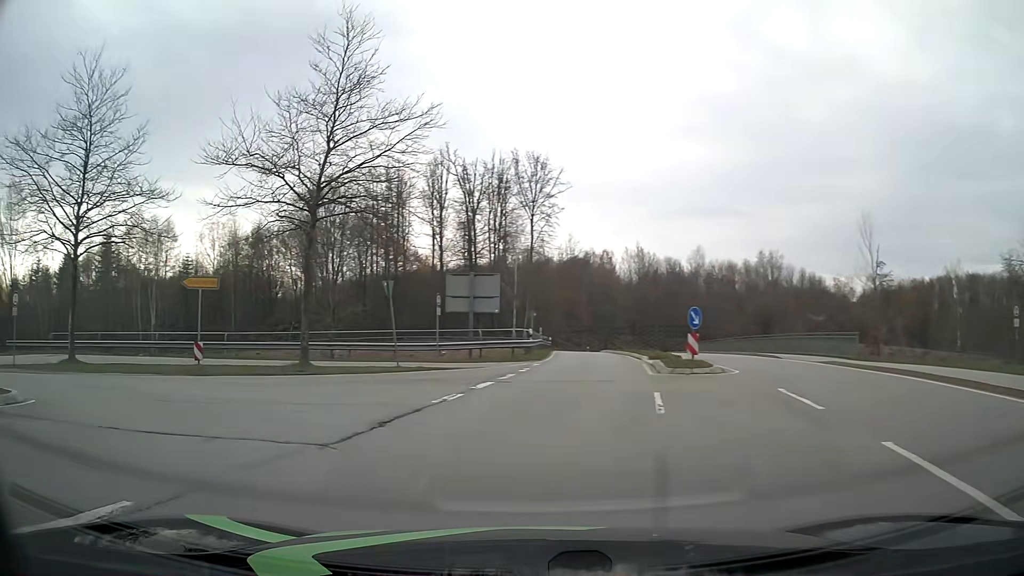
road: secondary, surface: asphalt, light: Day
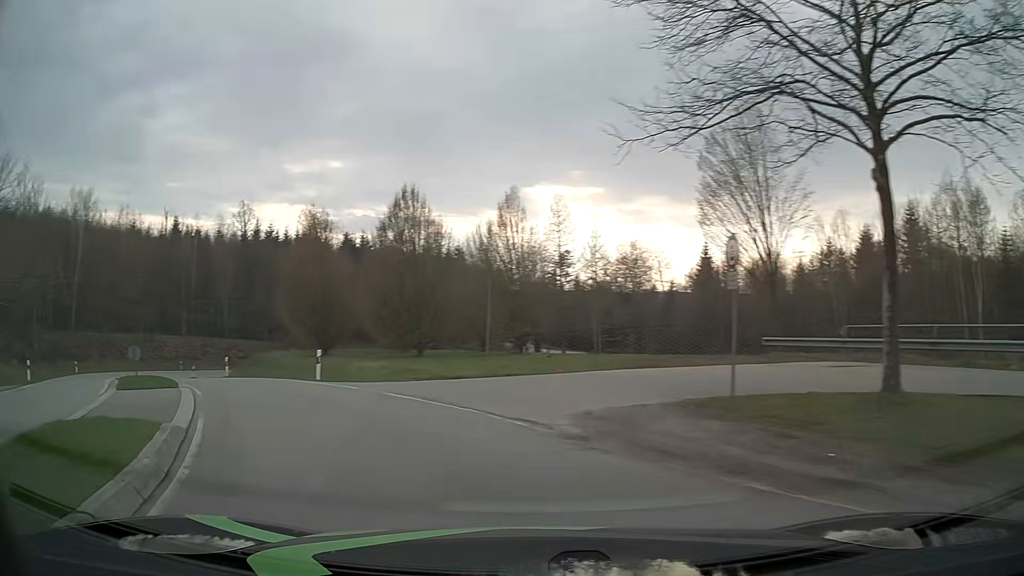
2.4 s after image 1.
(-8.8, +13.2) m; -70°
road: primary_link
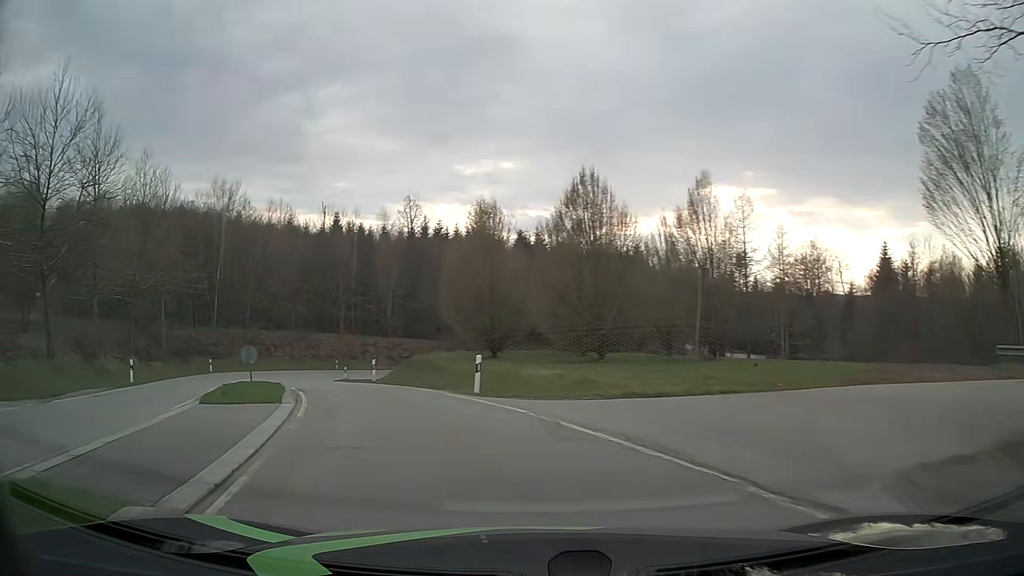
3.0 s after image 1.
(-0.7, +4.8) m; -14°
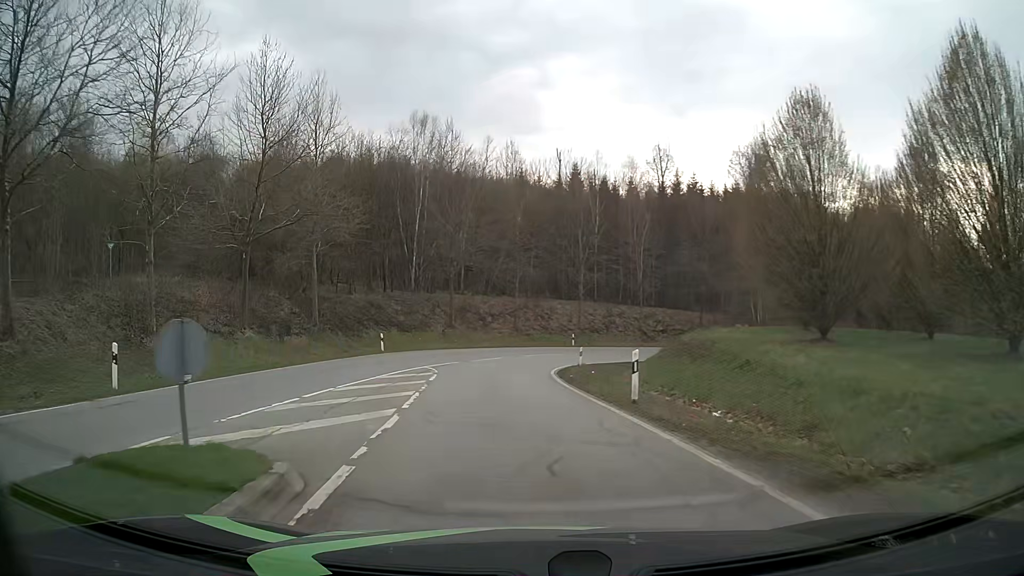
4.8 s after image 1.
(-4.1, +16.6) m; -22°
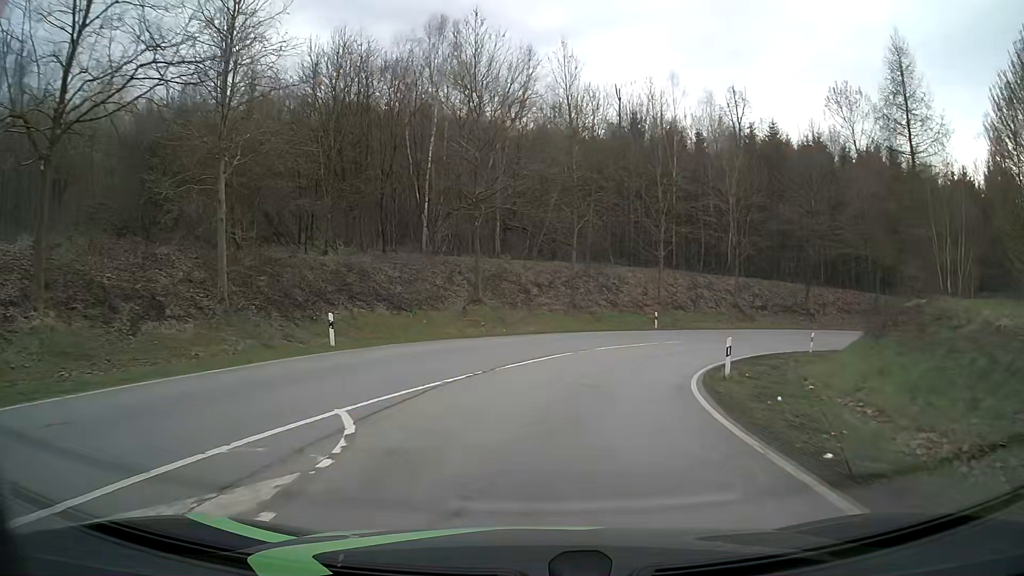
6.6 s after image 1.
(-1.2, +18.5) m; -4°
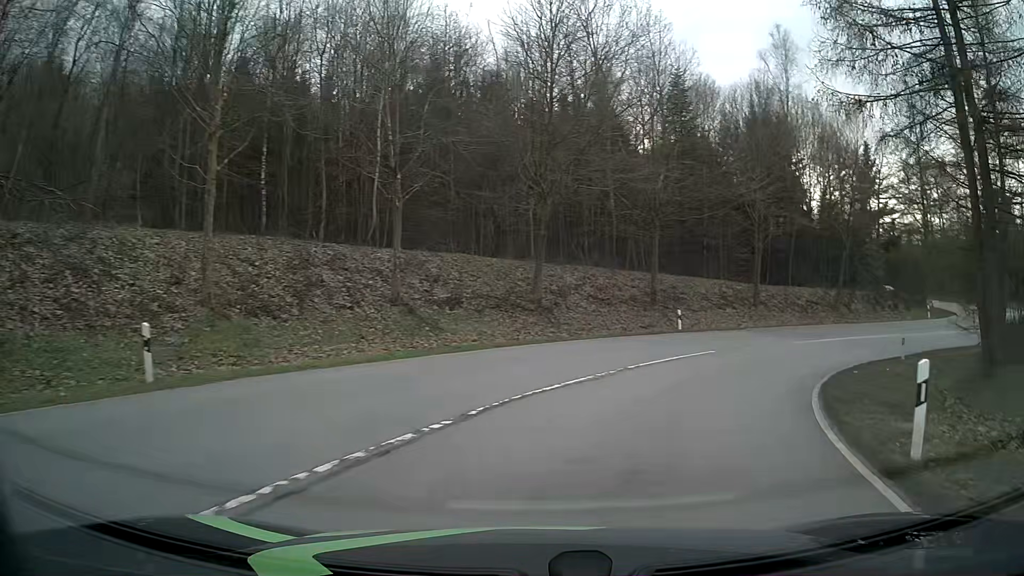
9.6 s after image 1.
(+6.8, +29.6) m; +31°
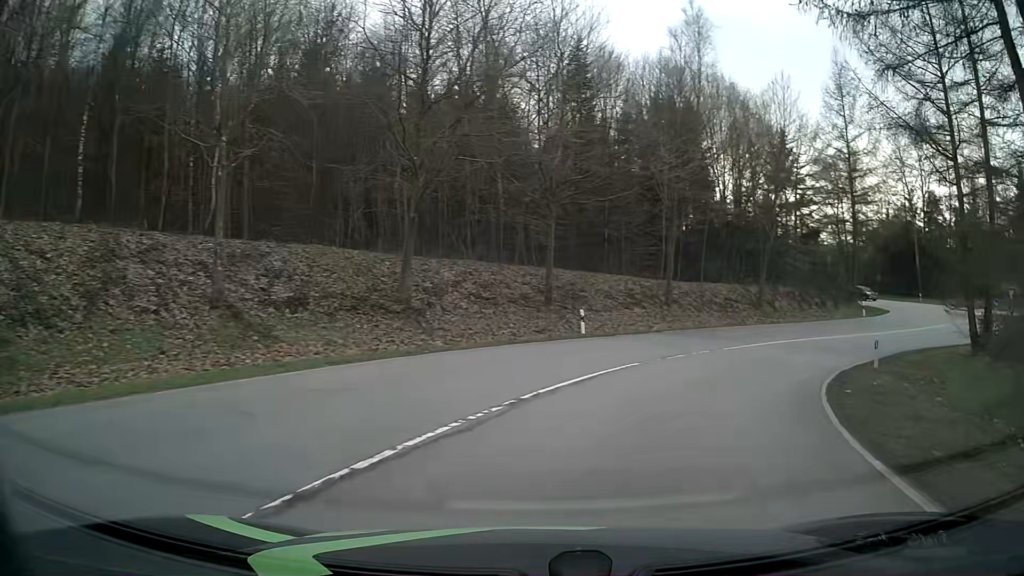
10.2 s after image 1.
(+0.5, +6.1) m; +9°
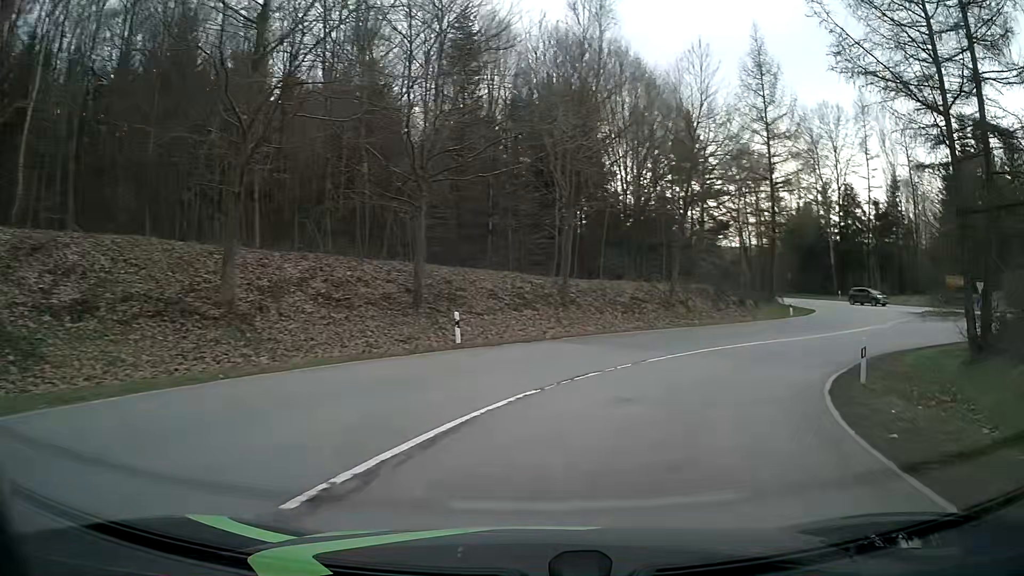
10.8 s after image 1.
(+0.5, +6.0) m; +9°
(+1, +10) (+6, +19) (+13, +26) (+22, +29) (+32, +27) (+39, +21) (+44, +12) (+48, +3) (+53, -6) (+57, -15) m
